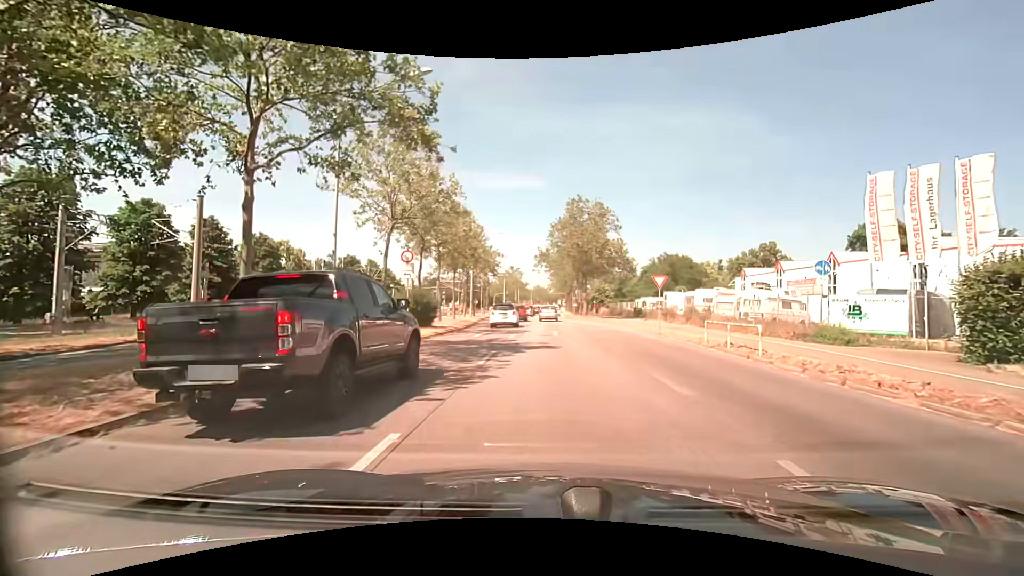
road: primary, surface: asphalt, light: Day
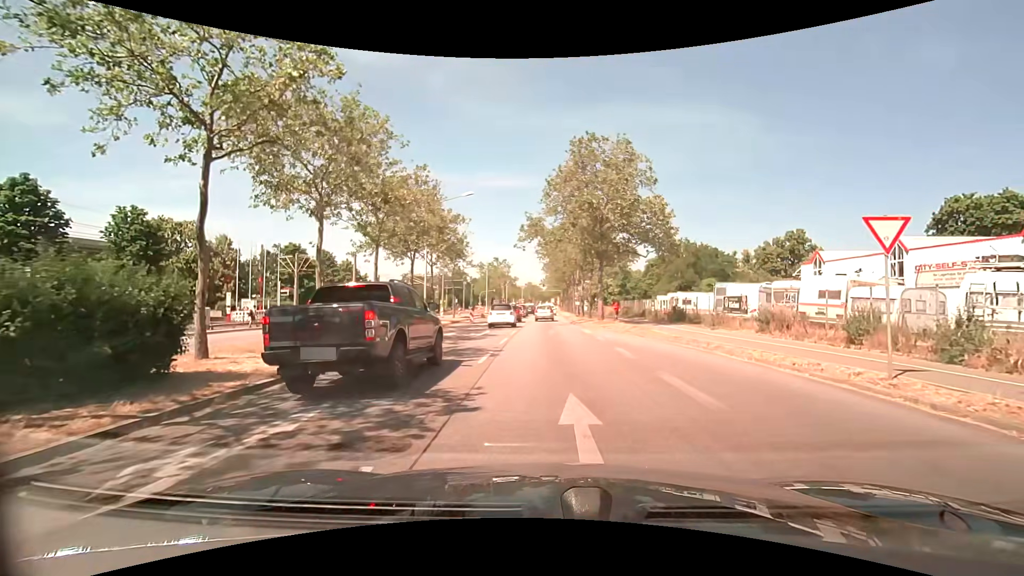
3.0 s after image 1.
(+0.2, +19.0) m; +1°
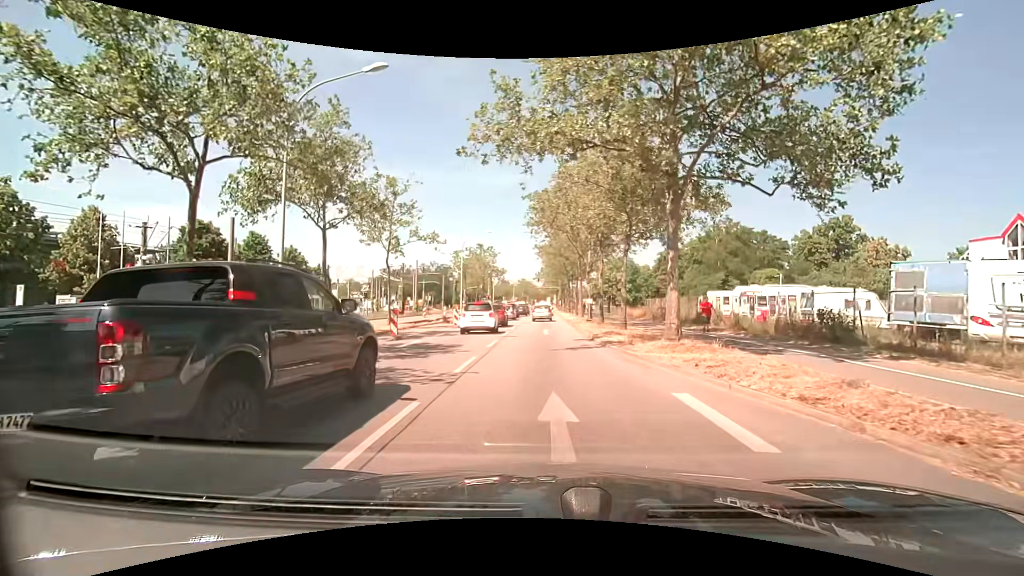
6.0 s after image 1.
(0.0, +19.8) m; 0°
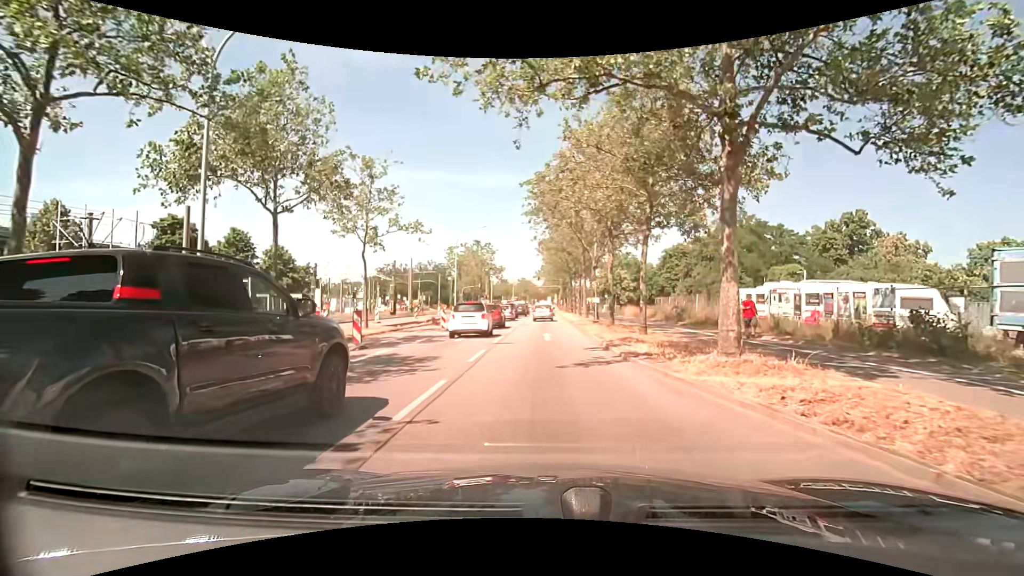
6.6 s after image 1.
(0.0, +4.1) m; -1°
